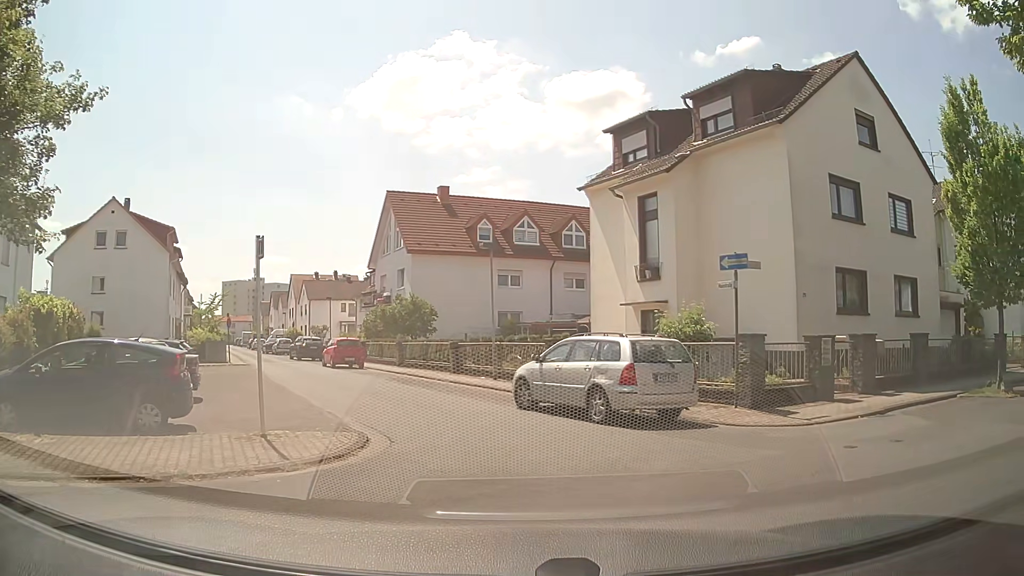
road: residential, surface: asphalt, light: Day
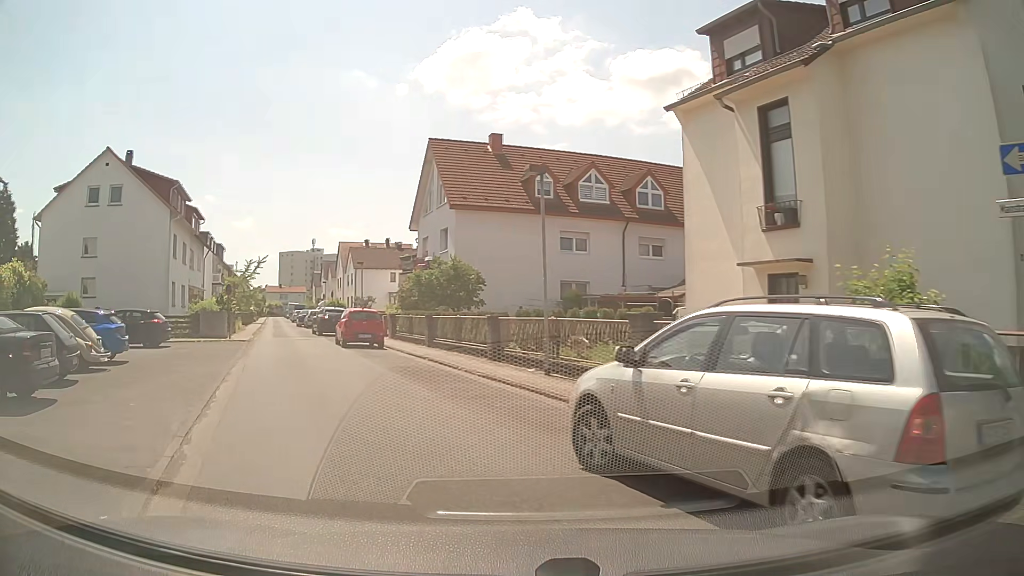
(+0.1, +7.9) m; -7°
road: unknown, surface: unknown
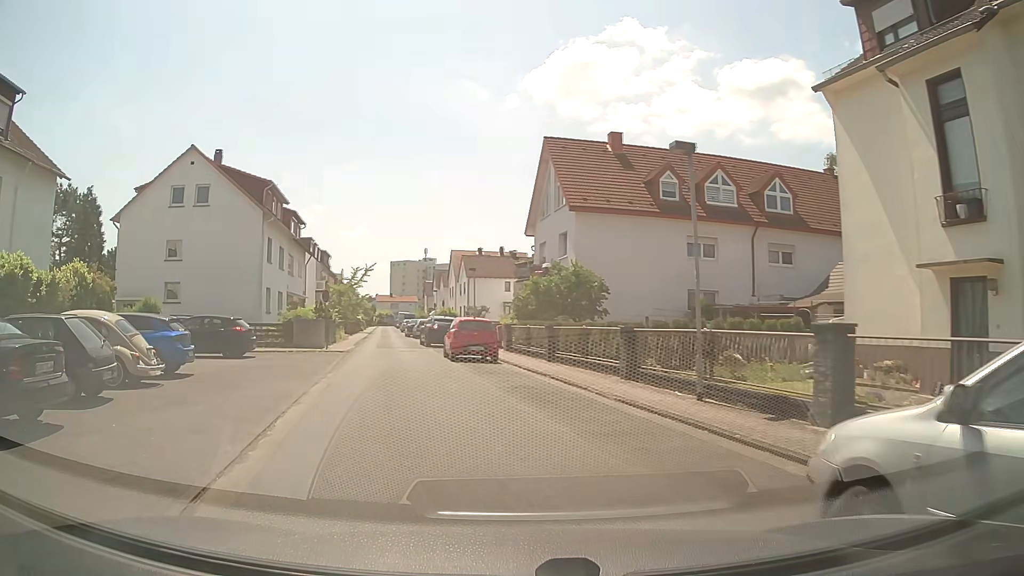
(-0.2, +2.8) m; -9°
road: residential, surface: asphalt
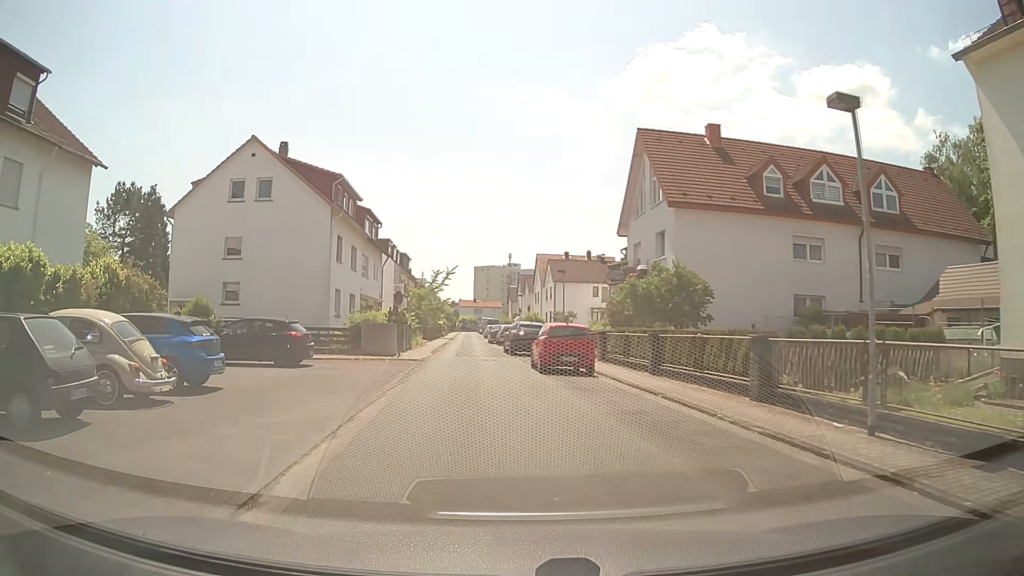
(-0.2, +3.2) m; -8°
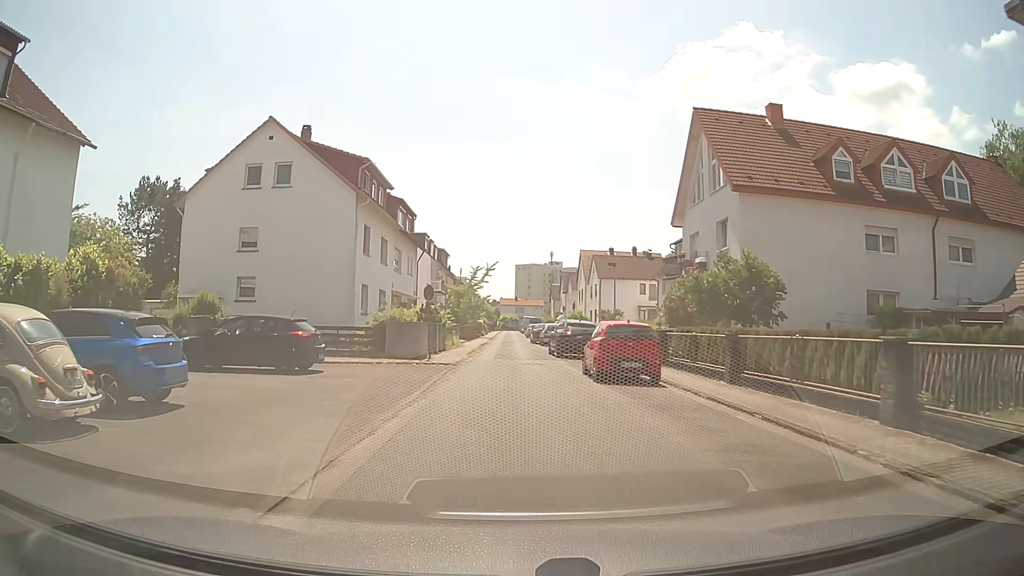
(-0.1, +3.5) m; -3°
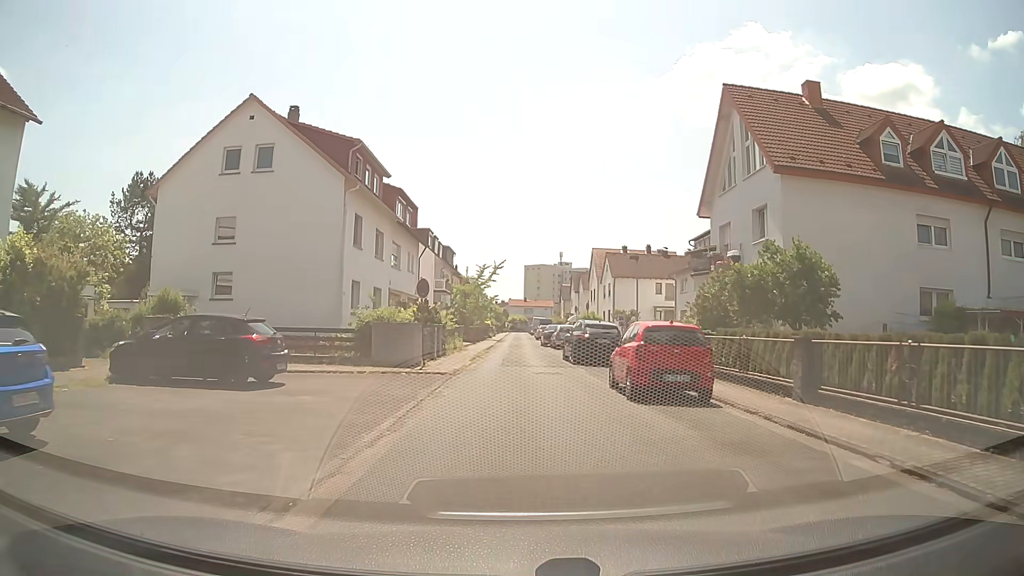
(0.0, +3.8) m; -1°
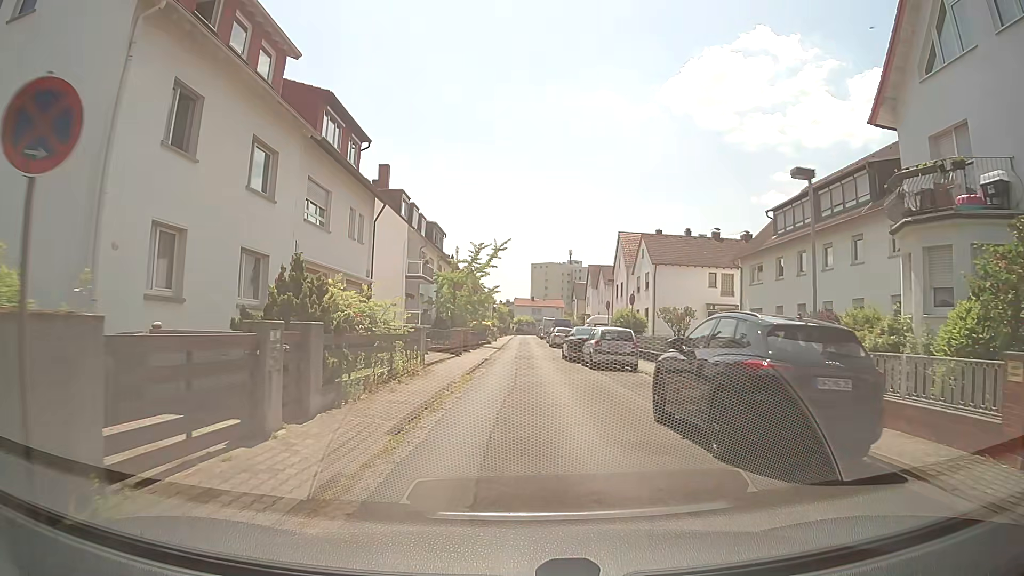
(0.0, +17.2) m; -1°
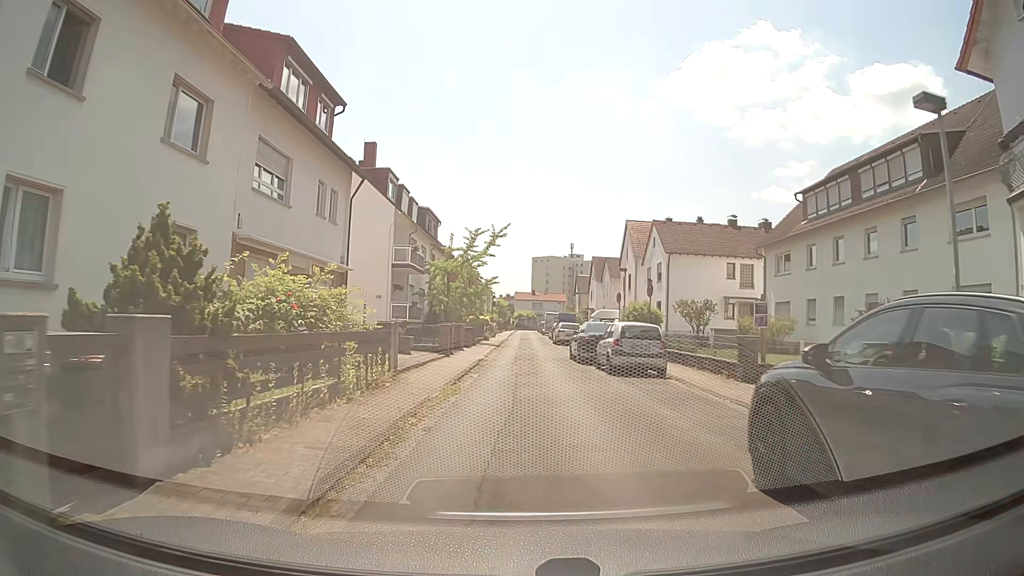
(0.0, +4.4) m; +1°
(0, +10) (0, +20) (0, +30) (0, +40) (0, +50) (0, +60) (0, +70) (0, +80) (0, +90) (+1, +100) m
